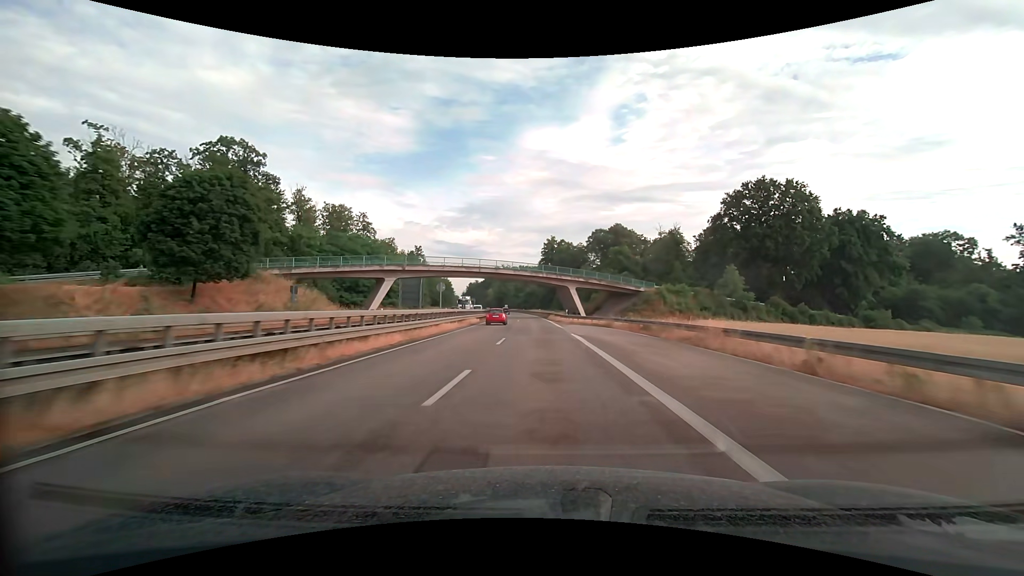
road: trunk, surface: asphalt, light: Day
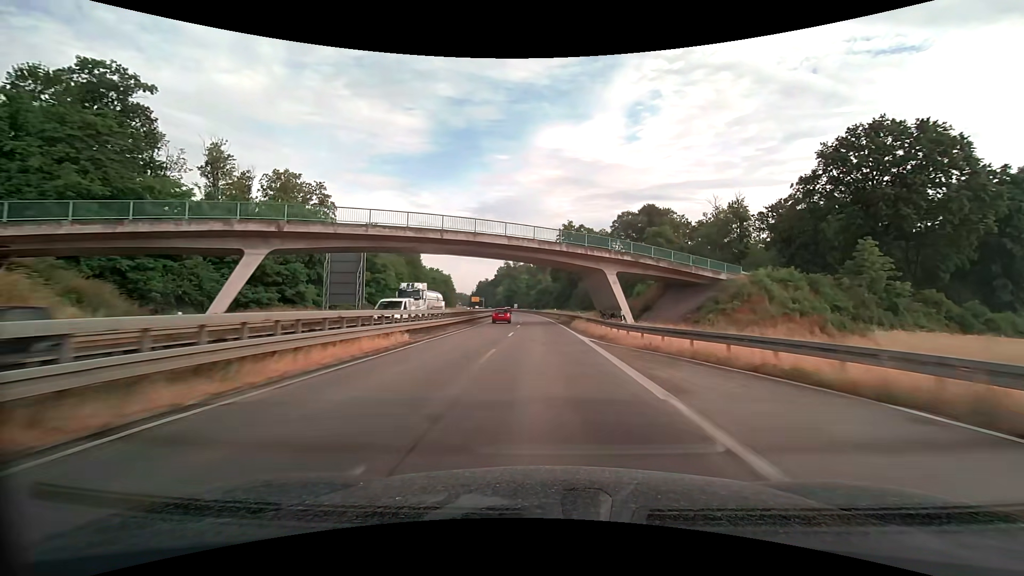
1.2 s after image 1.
(-0.5, +30.3) m; -2°
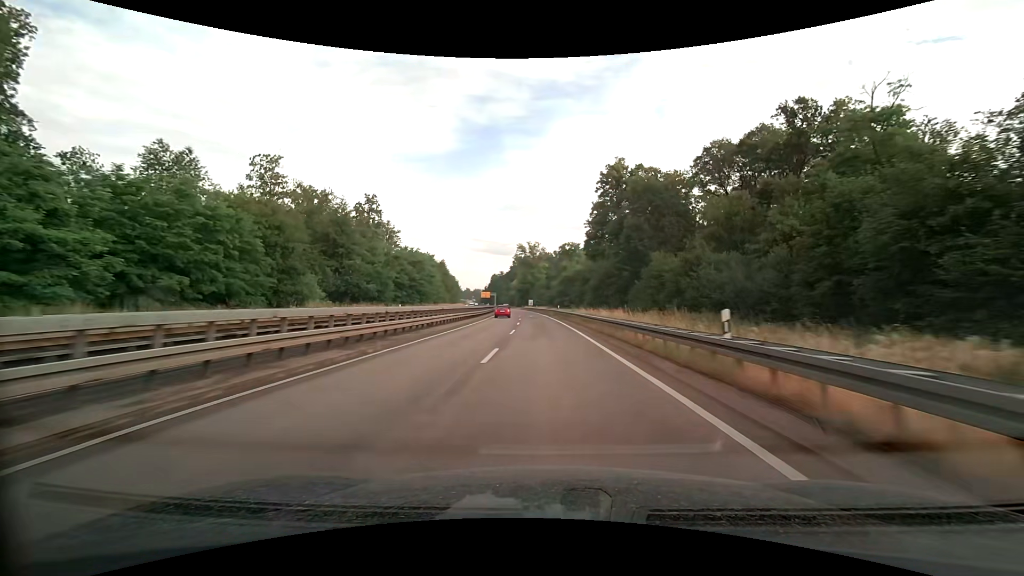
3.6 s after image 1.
(-1.6, +60.2) m; -3°
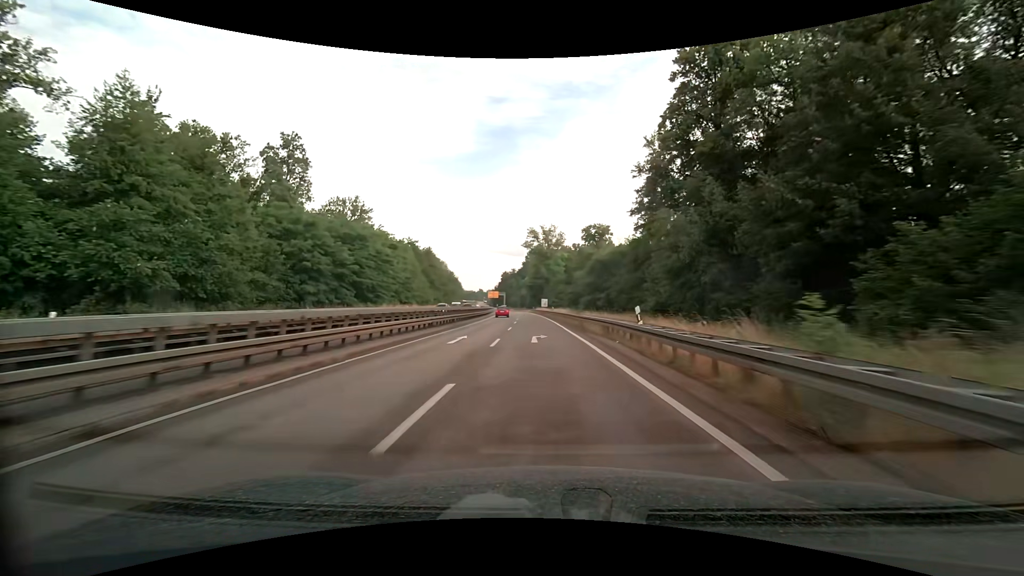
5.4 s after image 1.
(-0.5, +42.6) m; -2°
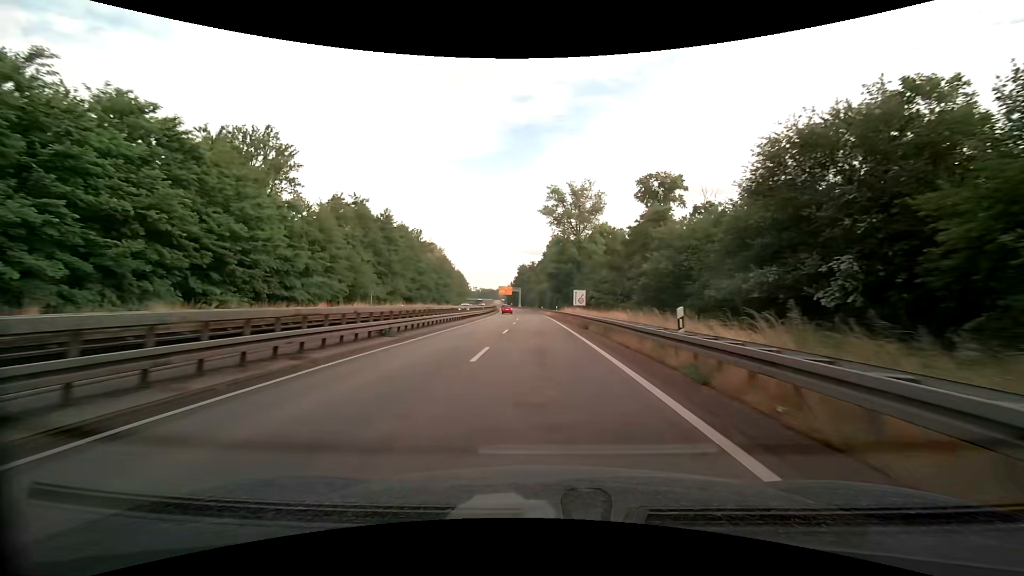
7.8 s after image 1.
(-1.4, +52.1) m; -3°
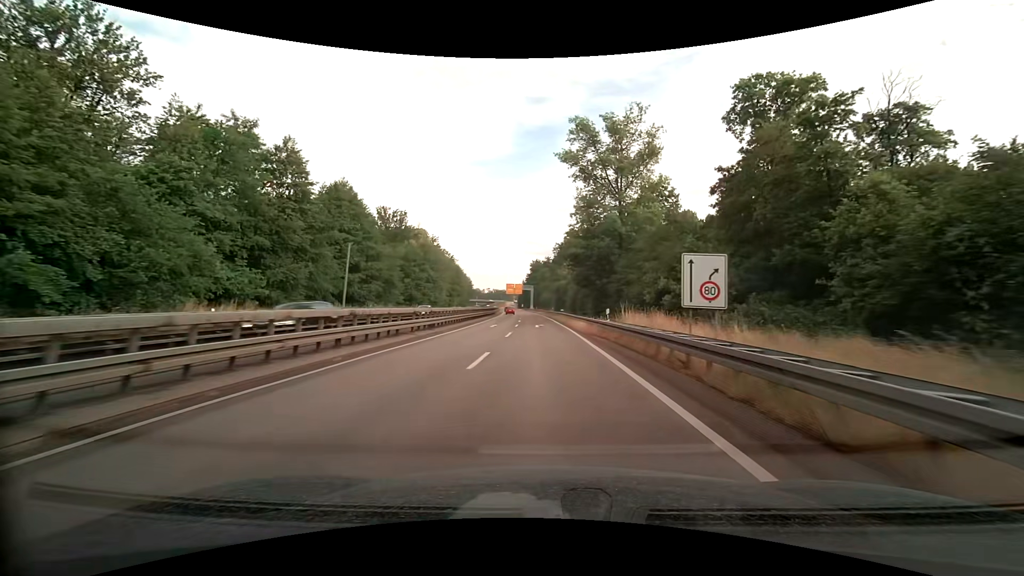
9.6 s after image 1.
(-0.4, +36.7) m; -2°
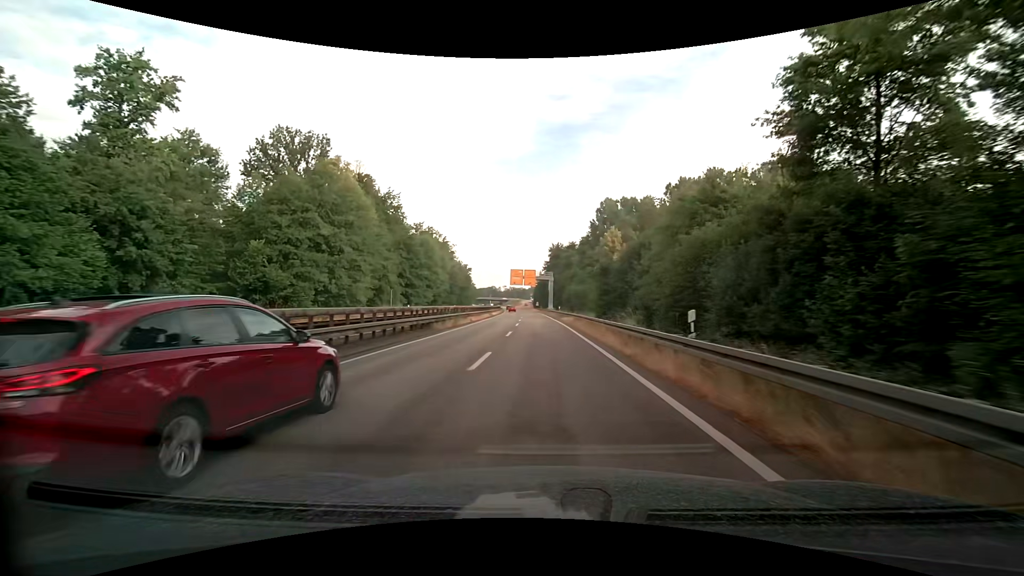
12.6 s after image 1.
(-1.0, +59.7) m; -2°
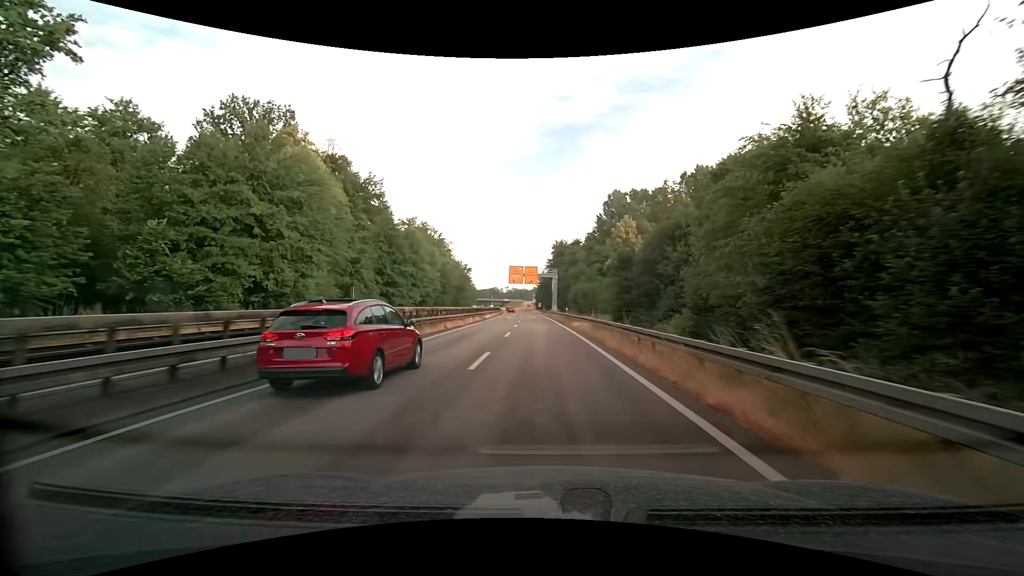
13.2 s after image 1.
(-0.1, +11.8) m; 0°
(0, +10) (0, +20) (0, +30) (-1, +40) (-1, +50) (-1, +60) (-2, +70) (-2, +80) (-3, +90) (-4, +100) m
